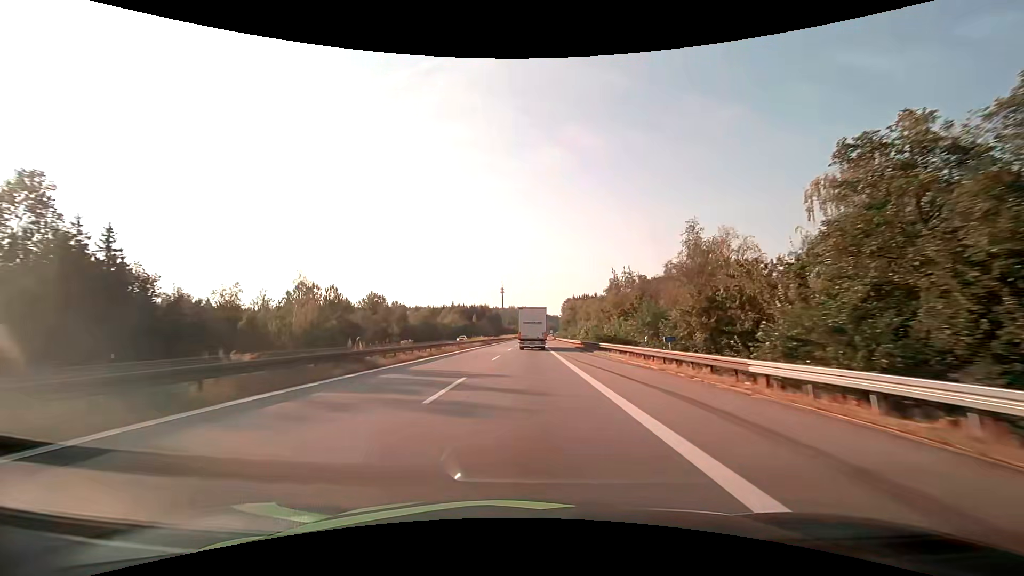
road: motorway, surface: asphalt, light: Day
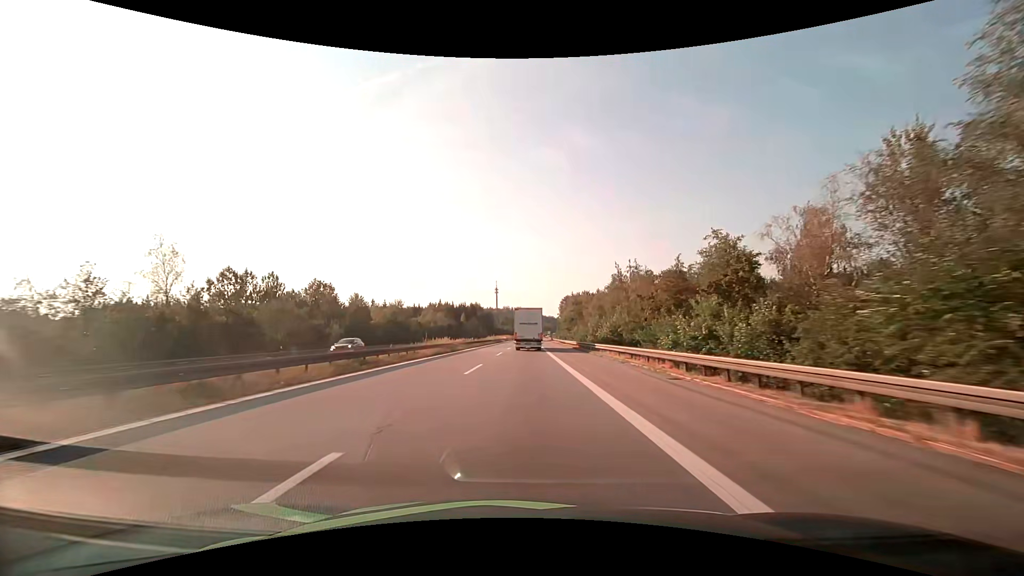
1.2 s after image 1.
(+0.2, +27.7) m; +1°
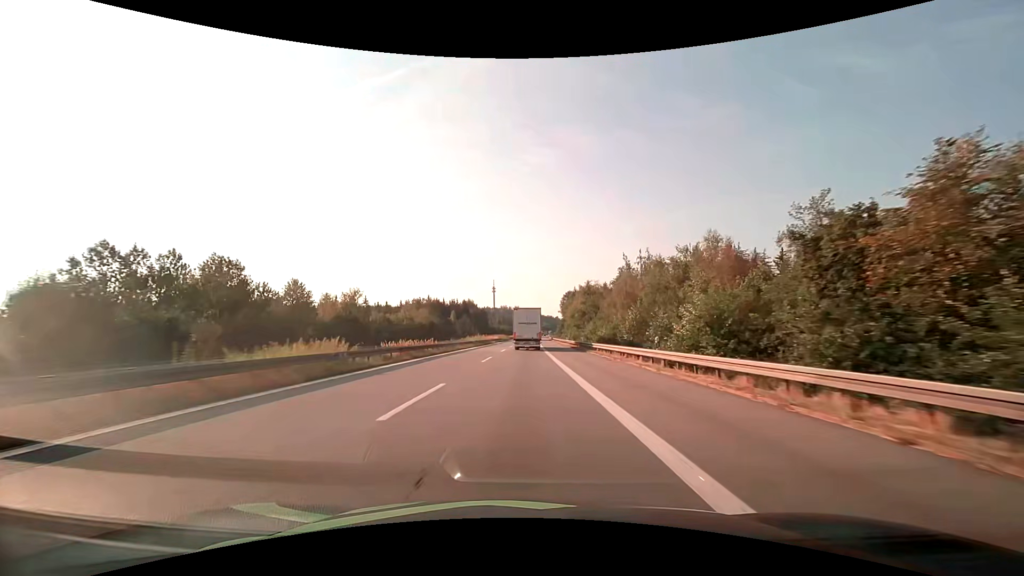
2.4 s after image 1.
(+0.1, +27.3) m; 0°
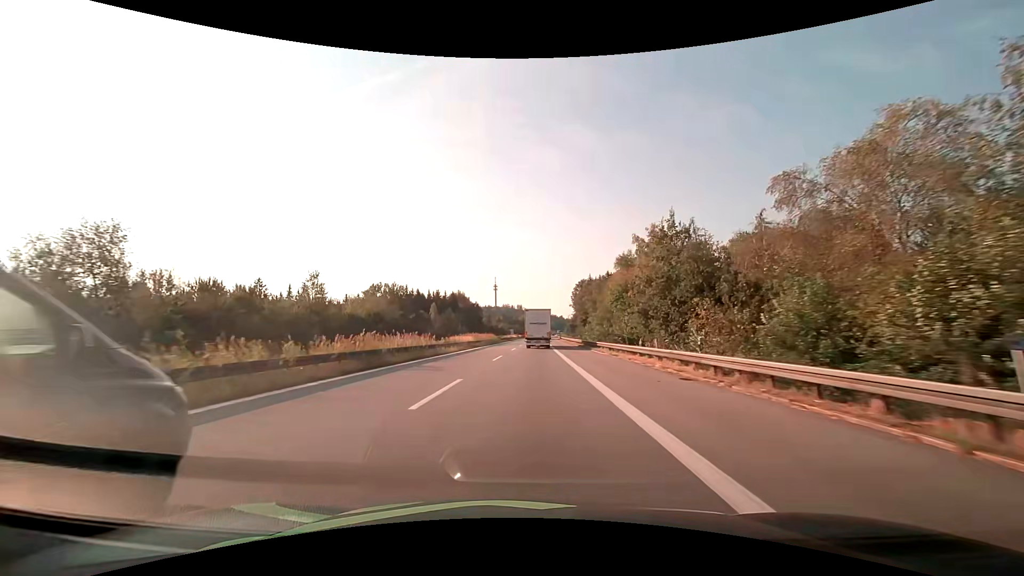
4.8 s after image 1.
(-0.2, +52.0) m; 0°
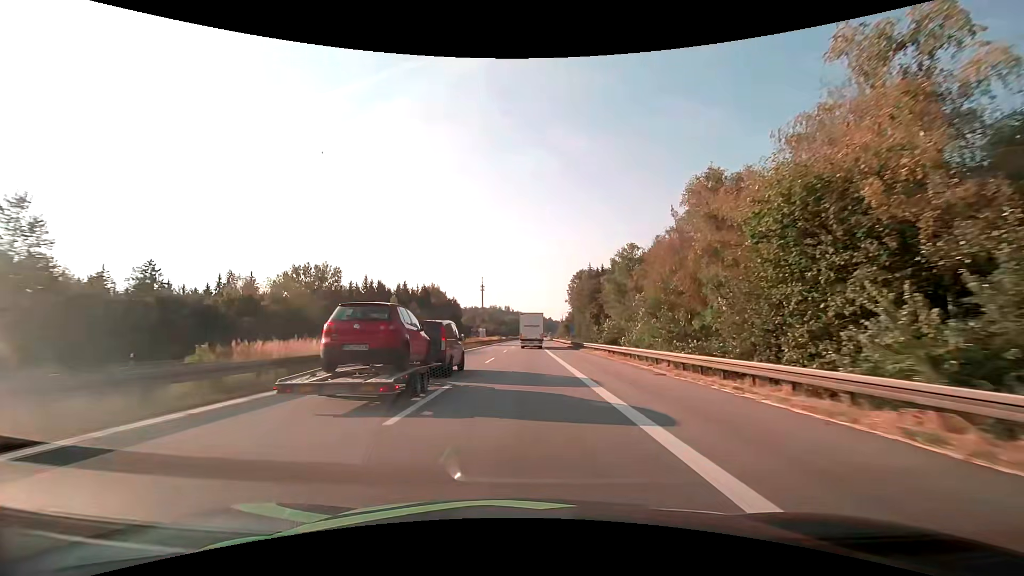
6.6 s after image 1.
(+0.3, +36.8) m; +1°
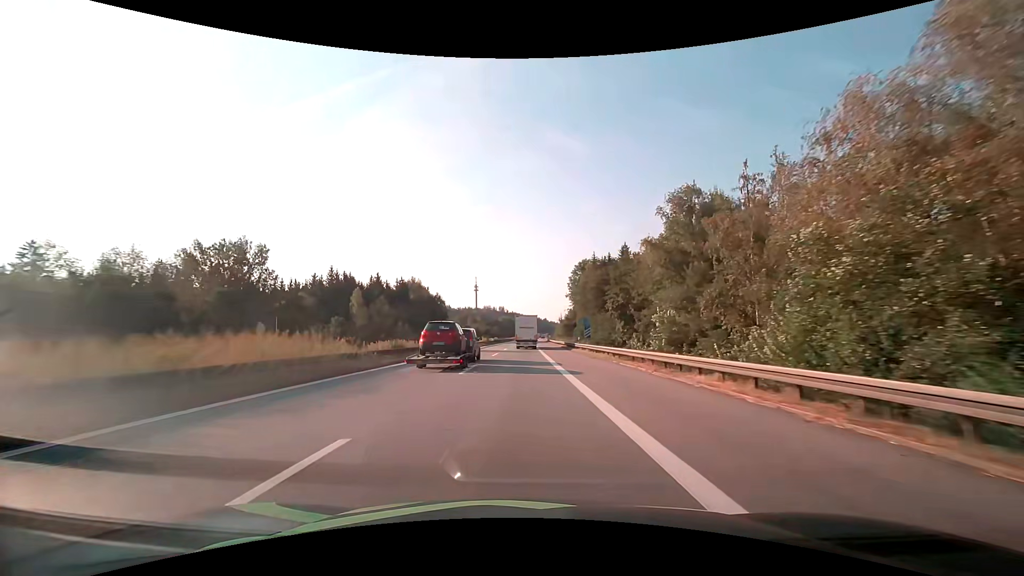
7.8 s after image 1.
(+0.2, +24.7) m; +1°
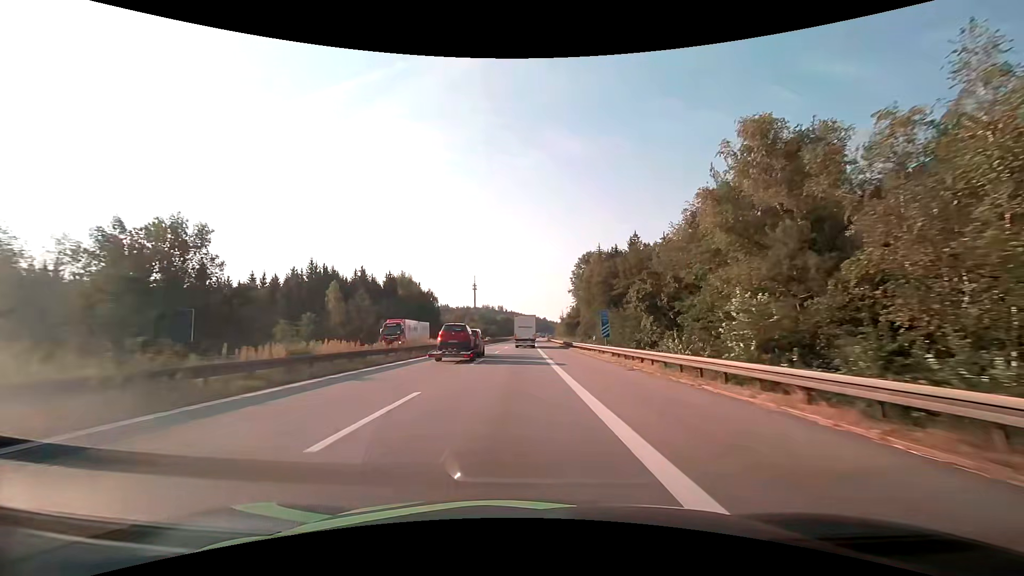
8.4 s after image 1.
(0.0, +12.5) m; 0°
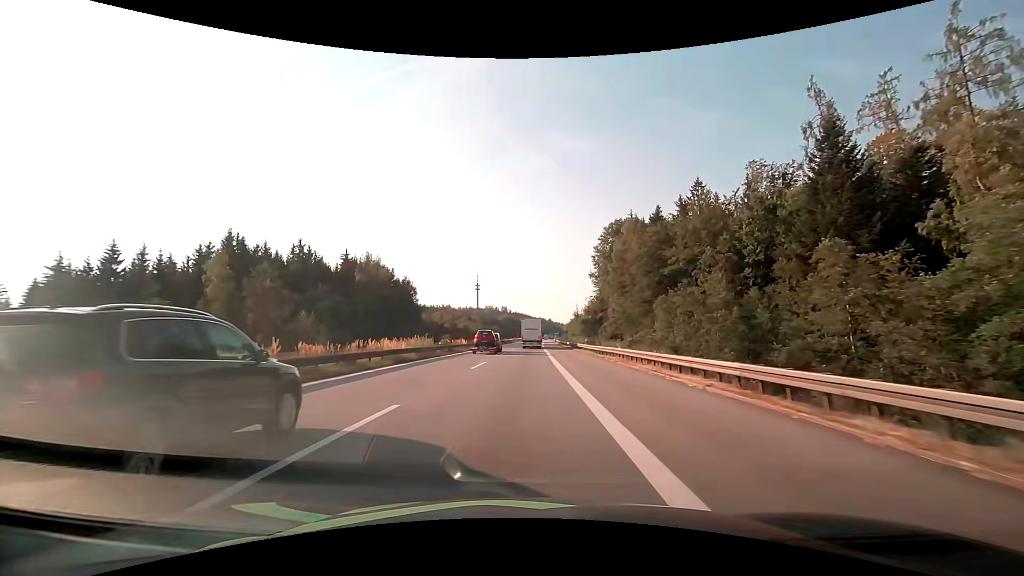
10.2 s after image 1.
(0.0, +37.7) m; -1°
(0, +10) (0, +20) (0, +30) (0, +40) (0, +50) (+1, +60) (+1, +70) (+1, +80) (+1, +90) (+2, +100) m
